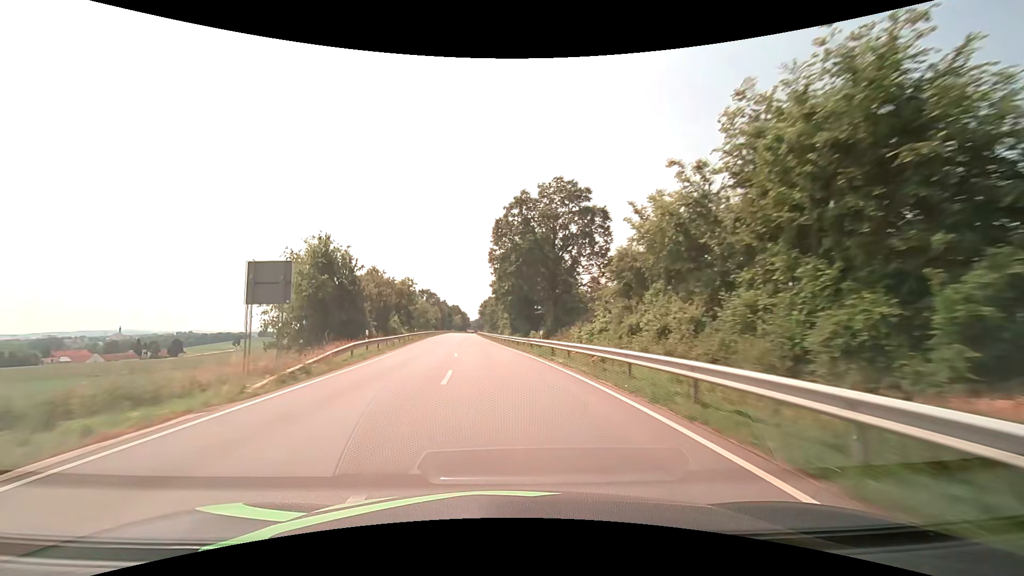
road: secondary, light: Day
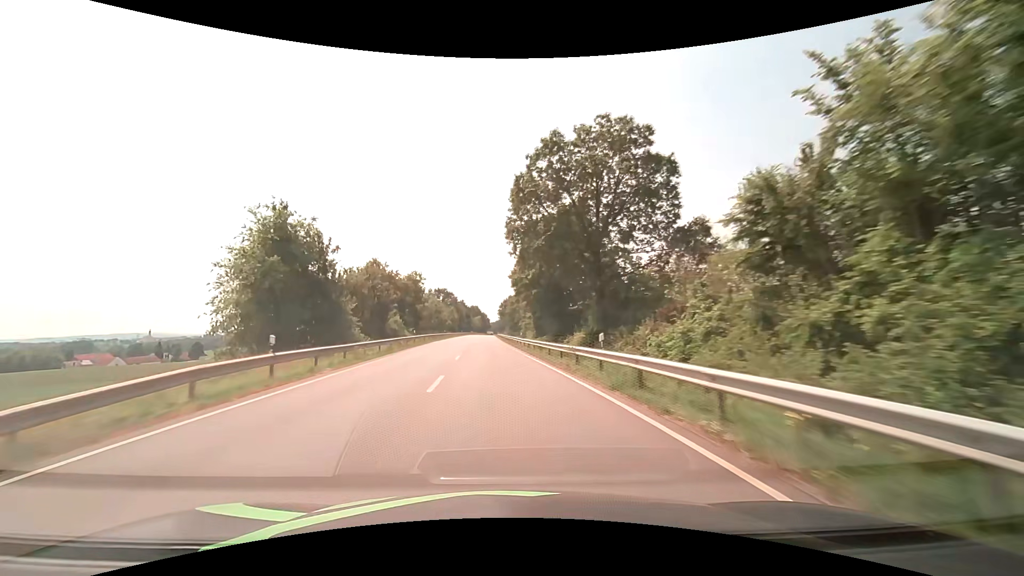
(-0.3, +13.4) m; -2°
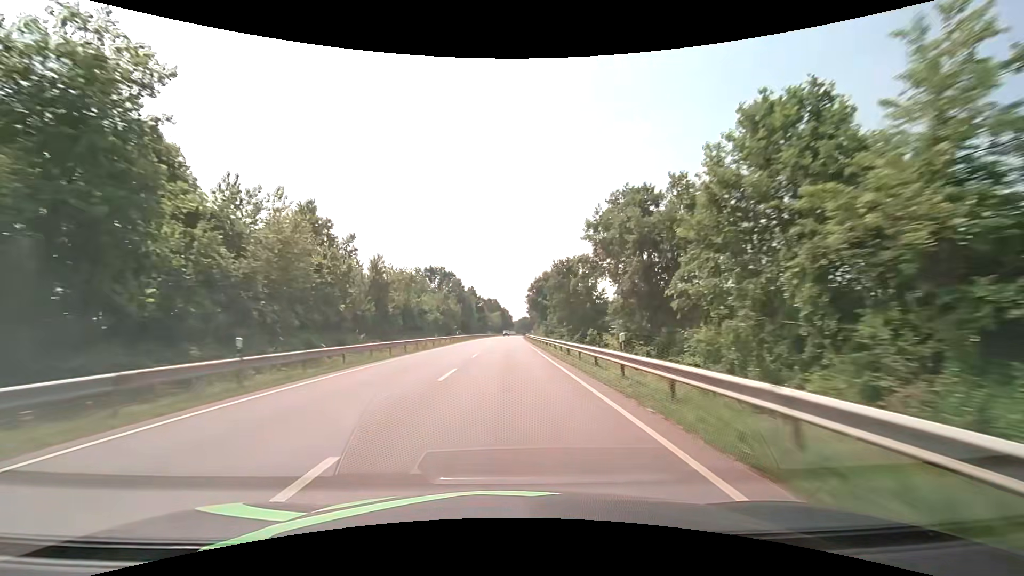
(-3.1, +70.5) m; -3°
(0, +10) (0, +20) (0, +30) (0, +40) (0, +50) (0, +60) (0, +70) (+1, +80) (+1, +90) (+1, +100) m
